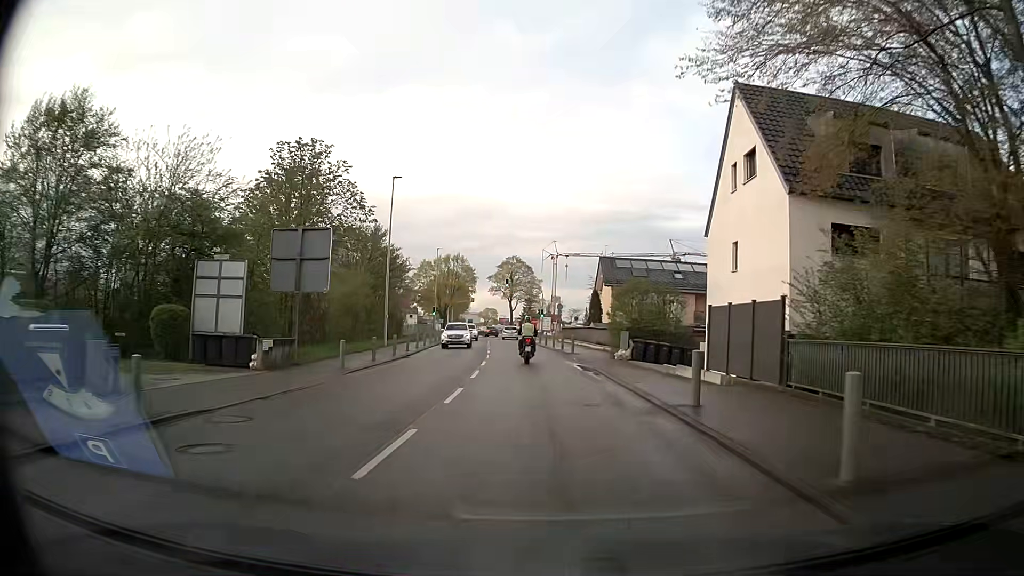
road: secondary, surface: asphalt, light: Day
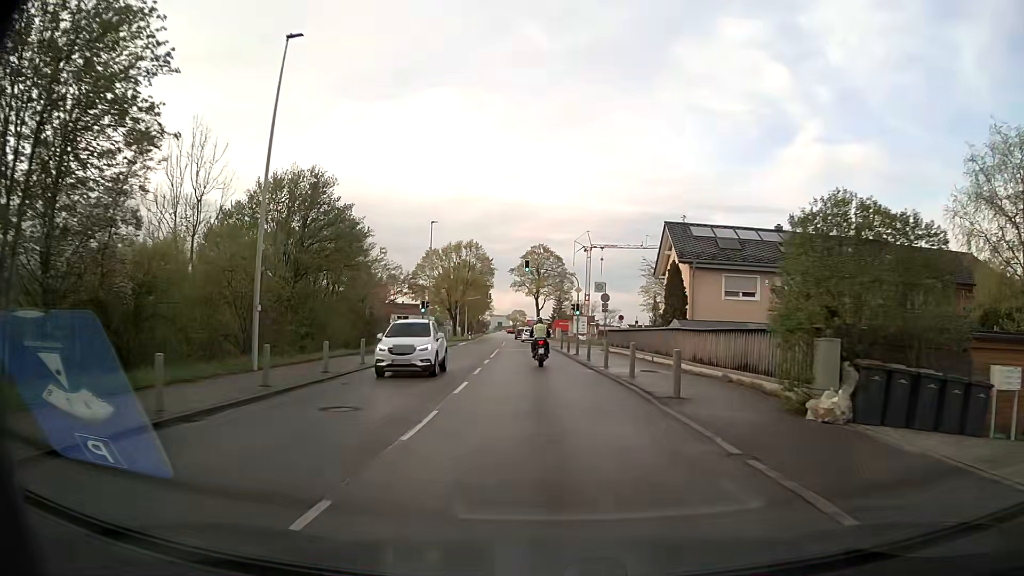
(-0.6, +21.9) m; -3°
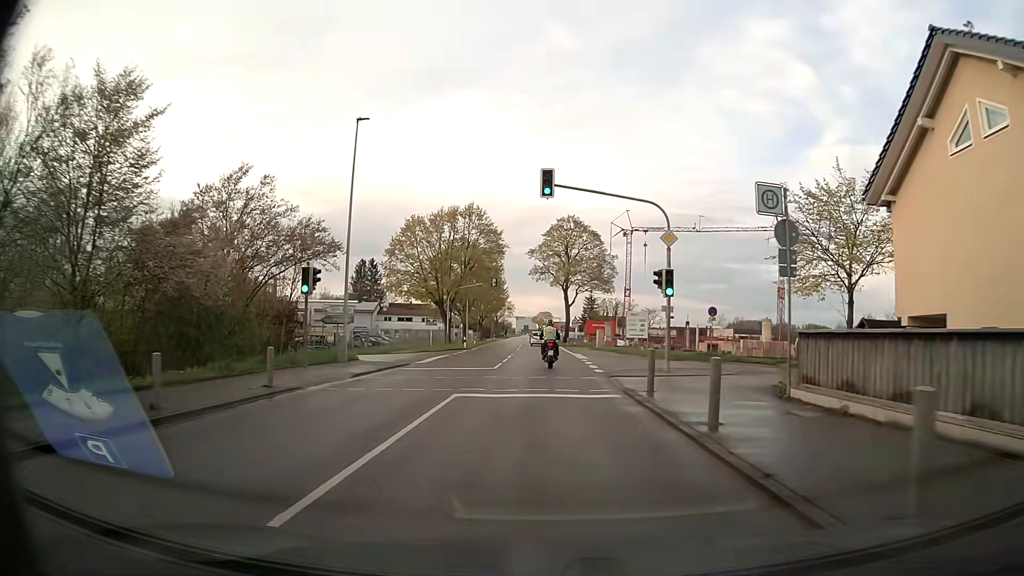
(-0.8, +29.8) m; -3°
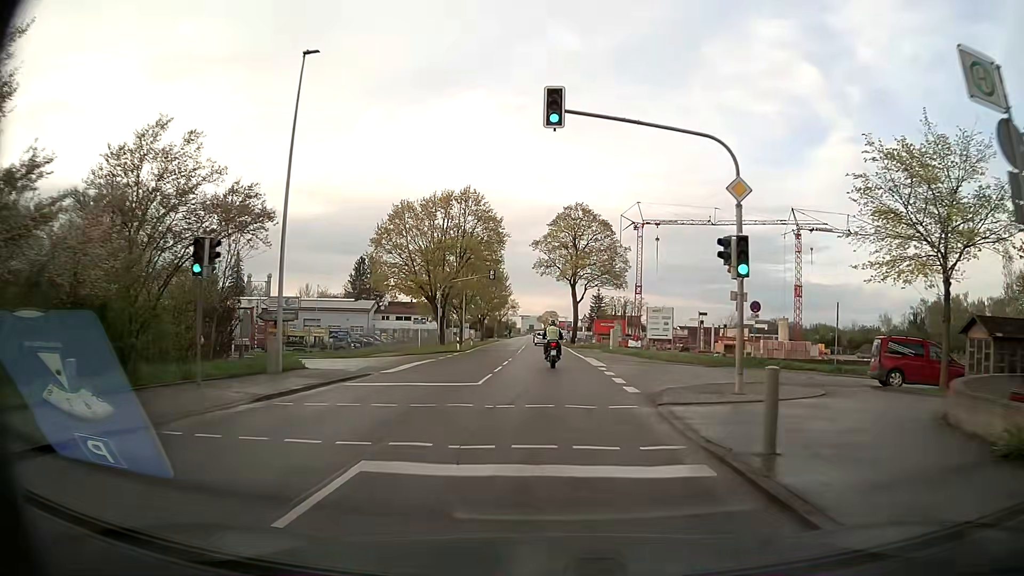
(0.0, +7.6) m; 0°
(0, +10) (0, +20) (0, +30) (0, +40) (0, +50) (0, +60) (-1, +70) (-1, +80) (-1, +90) (-1, +100) m
